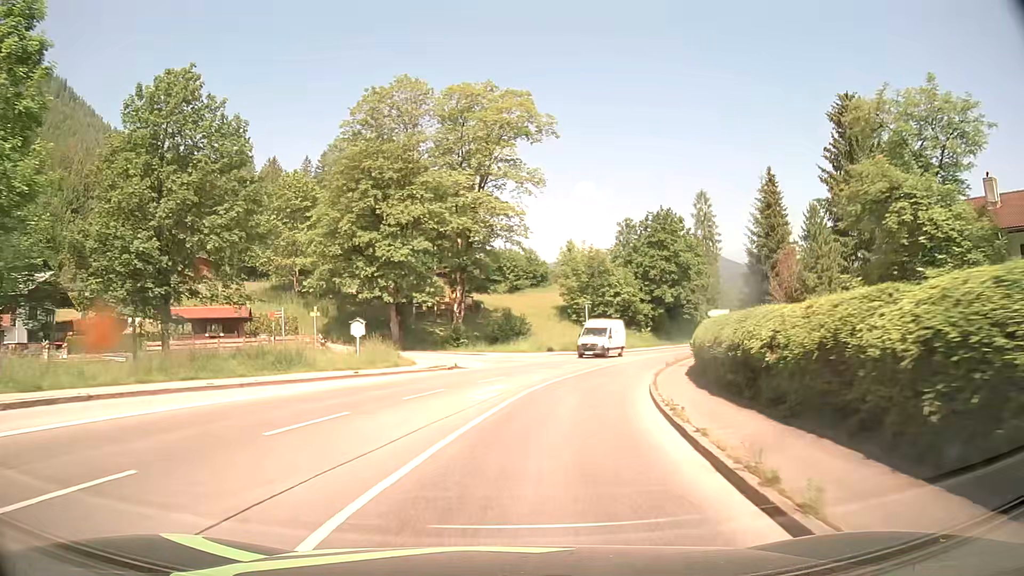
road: tertiary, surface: asphalt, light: Day
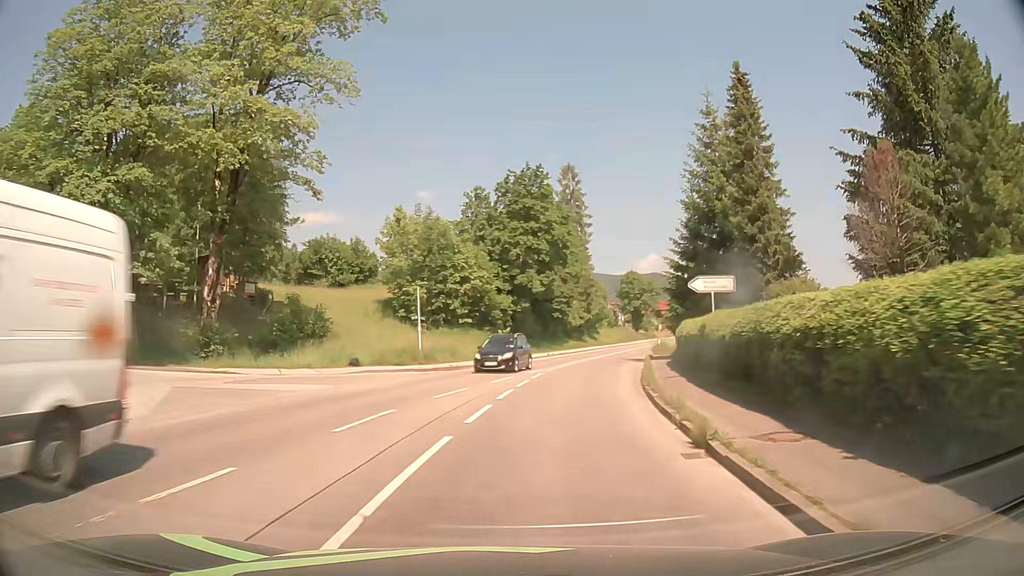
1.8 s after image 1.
(+2.8, +23.0) m; +14°
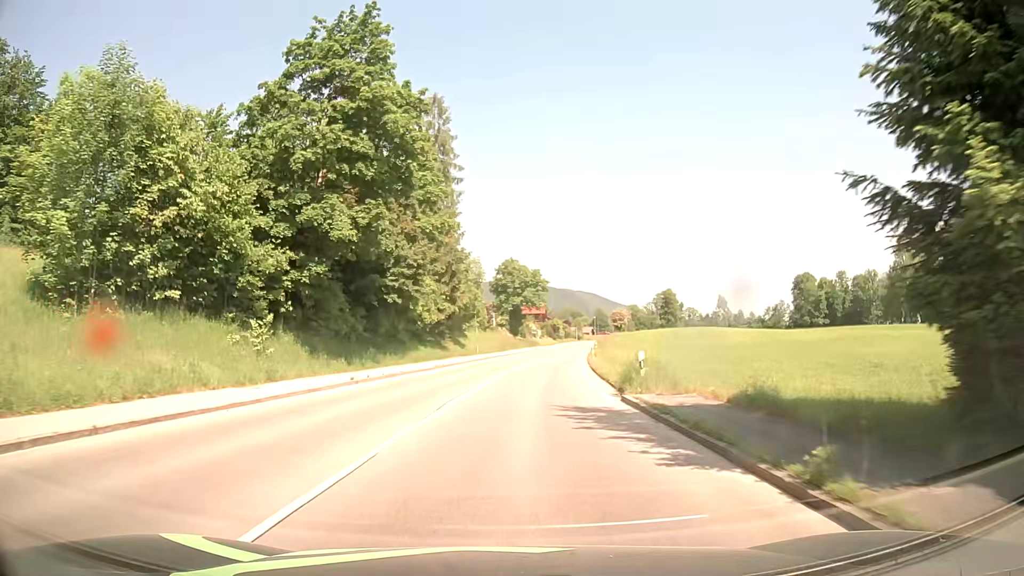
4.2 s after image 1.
(+3.7, +30.7) m; +11°
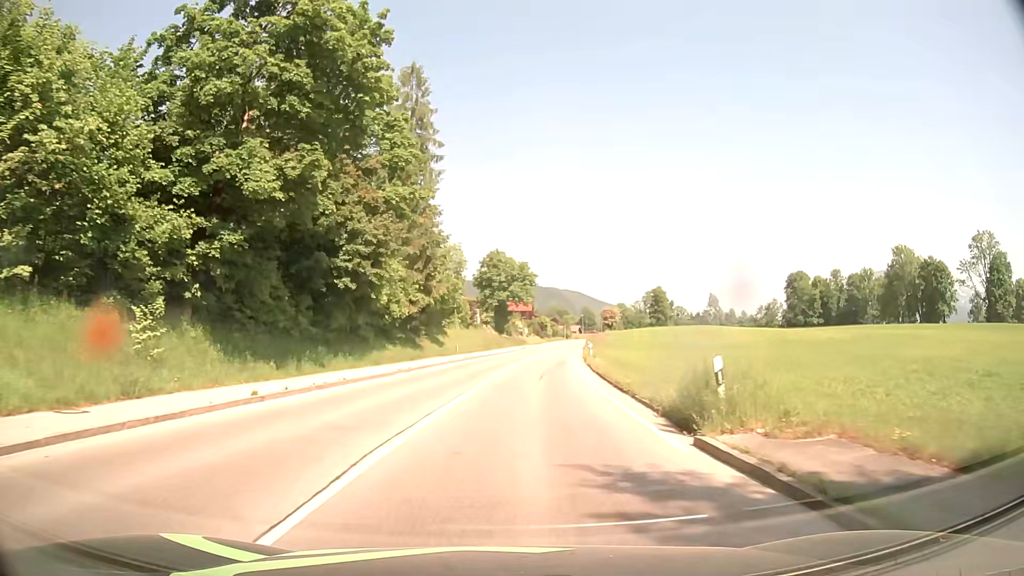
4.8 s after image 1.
(+0.1, +7.8) m; +3°
